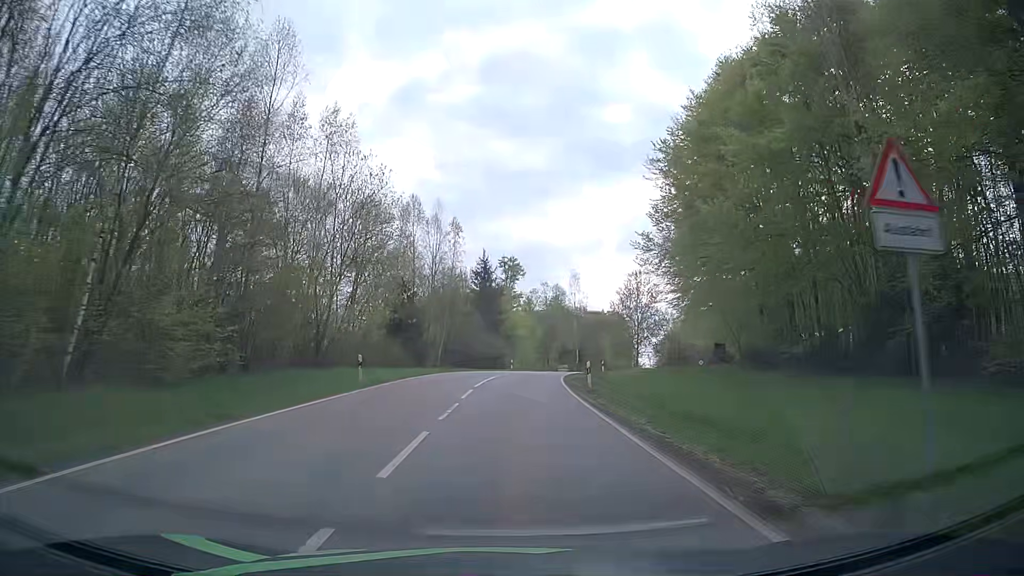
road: tertiary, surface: asphalt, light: Day
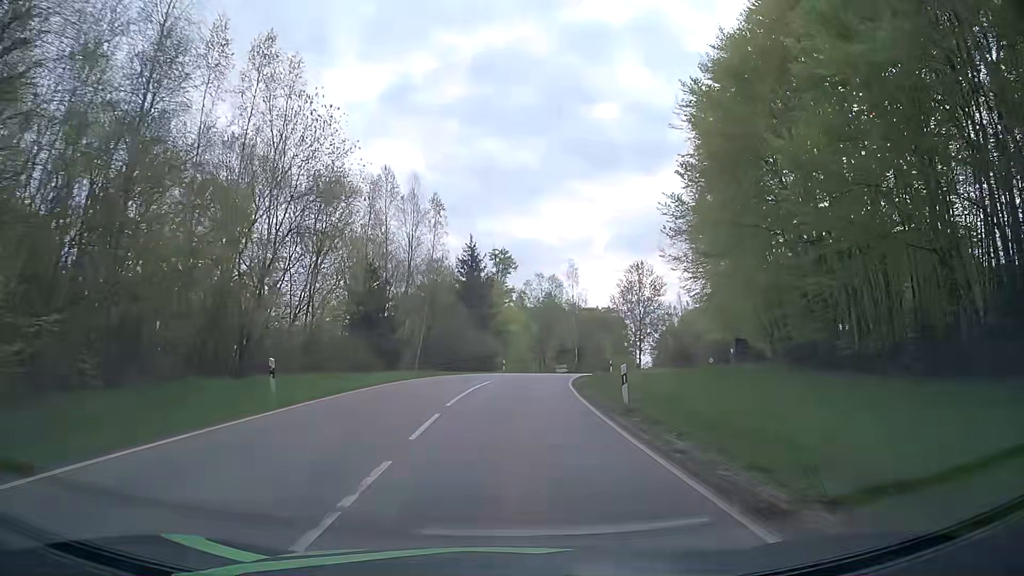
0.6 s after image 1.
(+0.2, +8.9) m; +1°
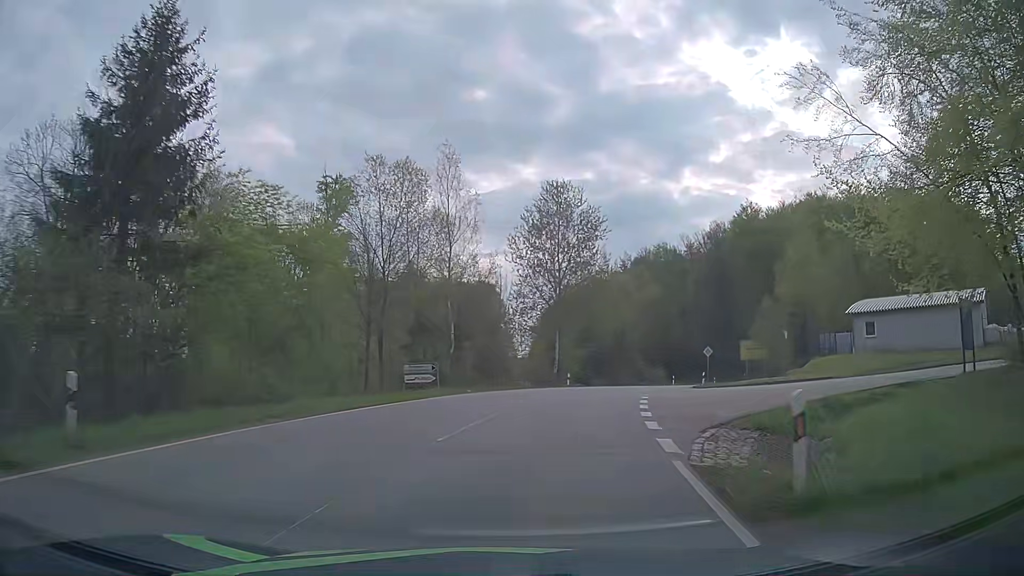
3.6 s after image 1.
(+3.7, +45.0) m; +11°
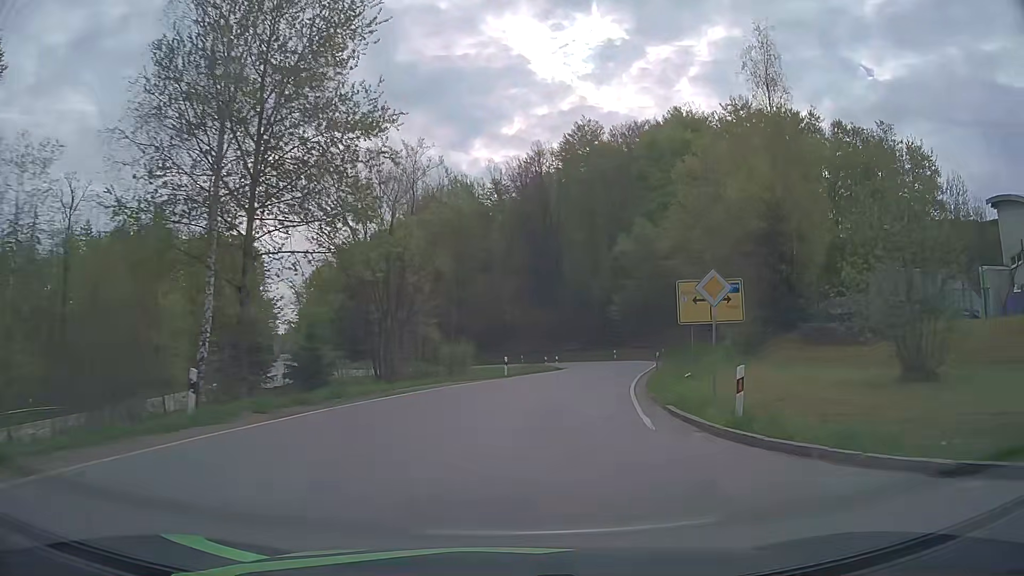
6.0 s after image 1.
(+6.1, +36.2) m; +19°
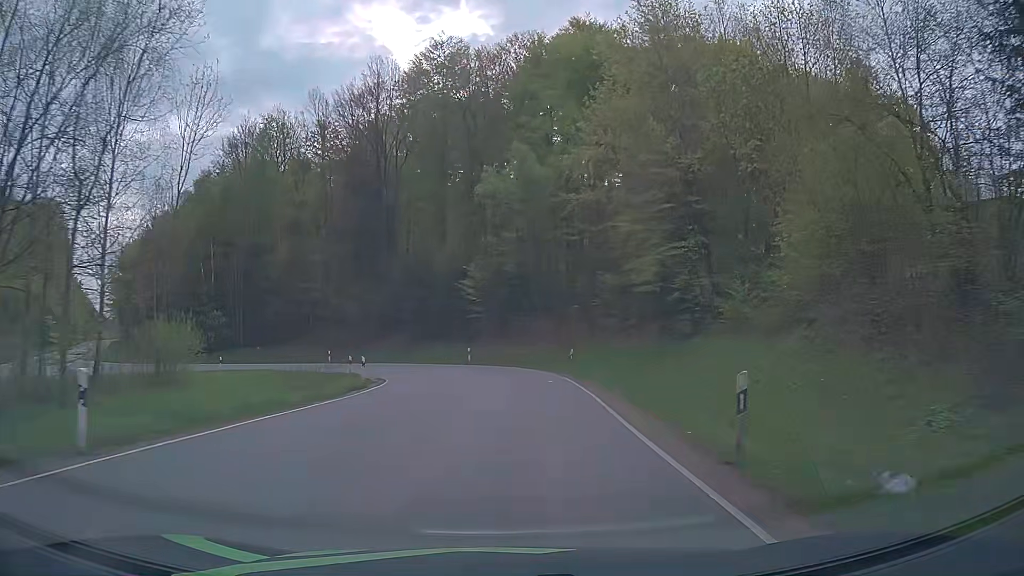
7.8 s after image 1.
(+3.0, +27.1) m; +13°
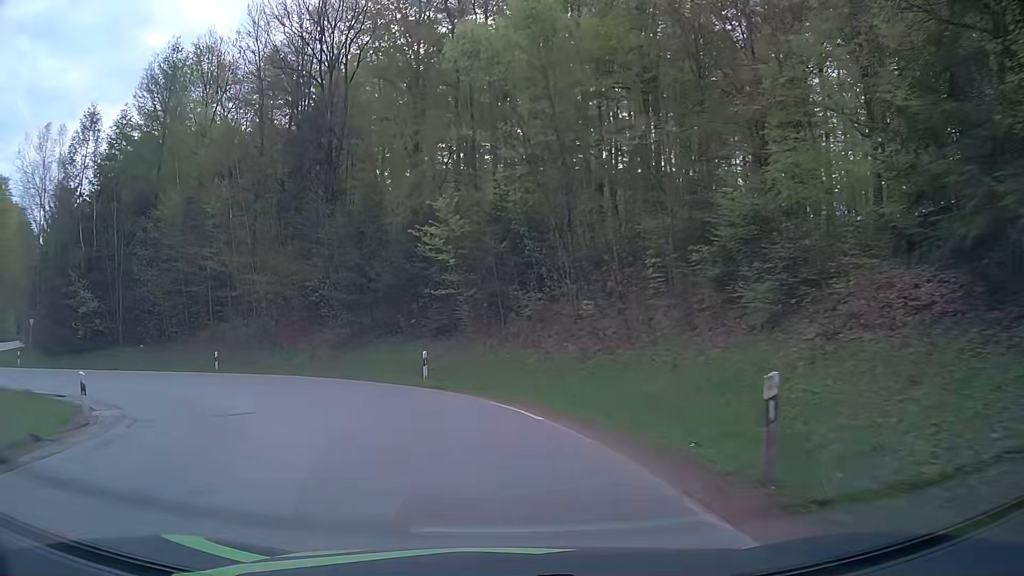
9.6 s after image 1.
(+0.8, +22.9) m; 0°
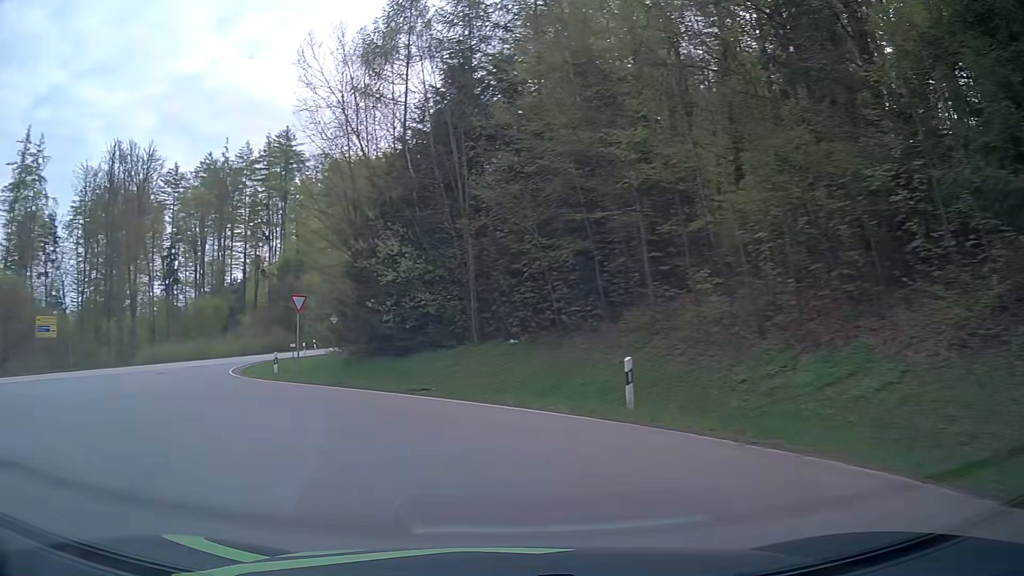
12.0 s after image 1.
(-7.2, +21.8) m; -43°
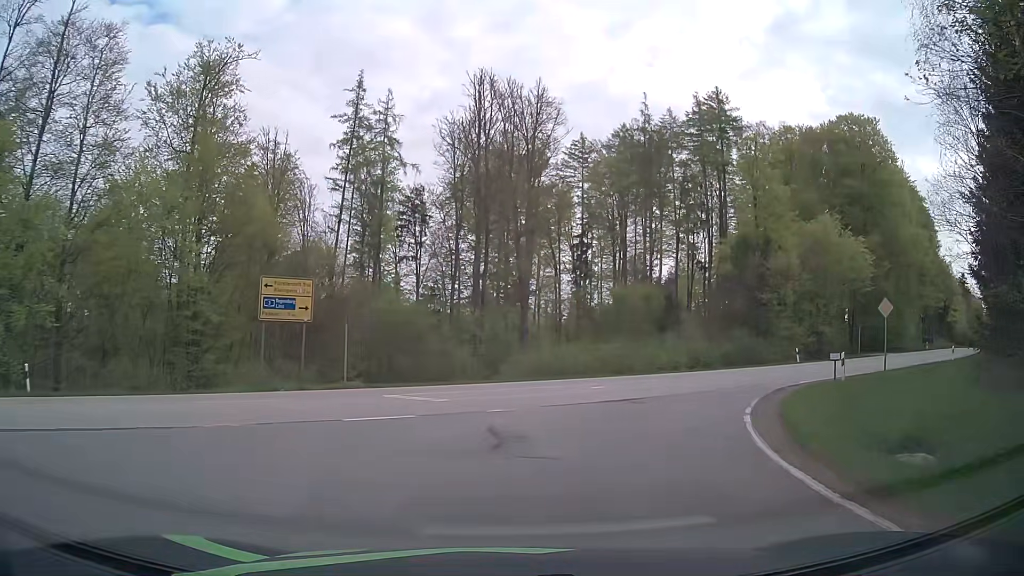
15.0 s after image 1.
(-10.4, +22.3) m; -36°
(+1, +10) (+5, +19) (+11, +27) (+19, +33) (+27, +40) (+34, +46) (+42, +53) (+49, +60) (+56, +66) (+64, +73) m
